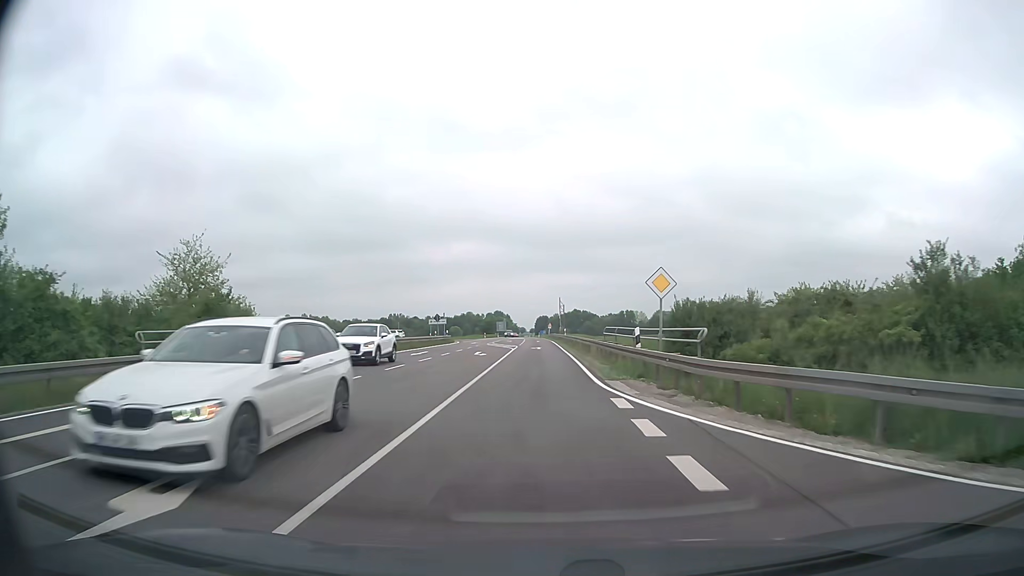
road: secondary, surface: asphalt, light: Day
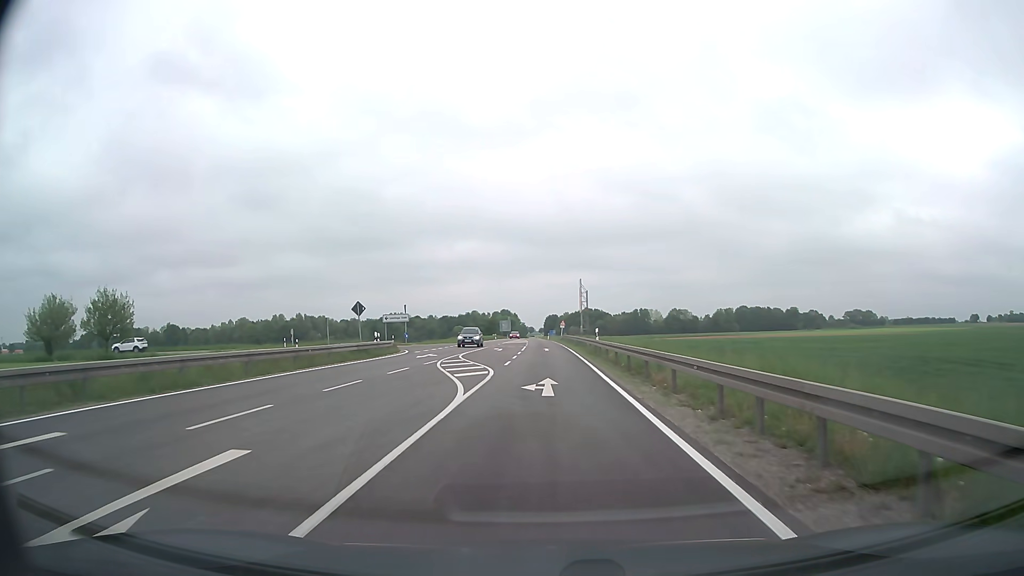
(-0.2, +31.1) m; -1°
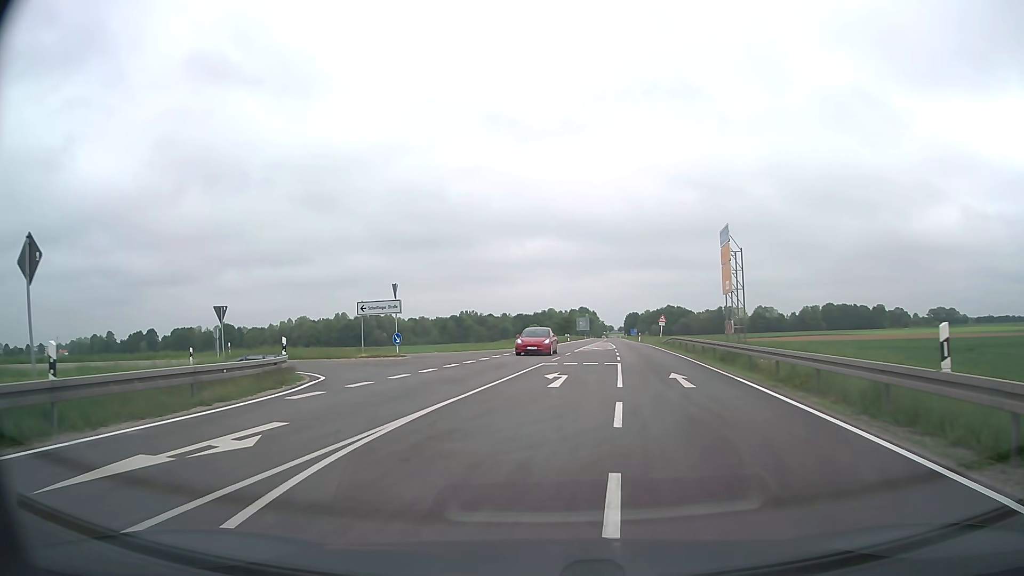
(-1.1, +27.9) m; -7°
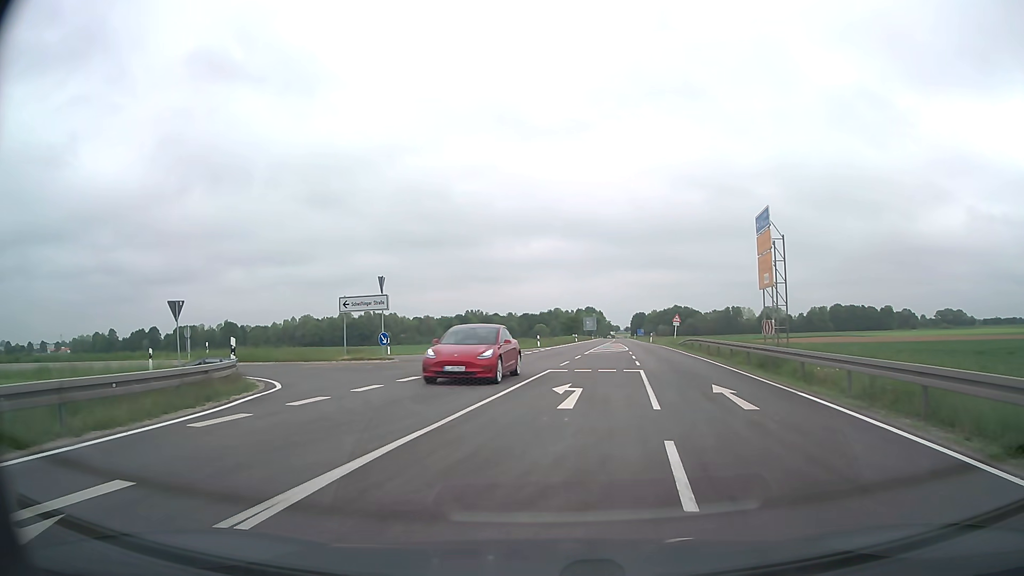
(0.0, +4.1) m; 0°
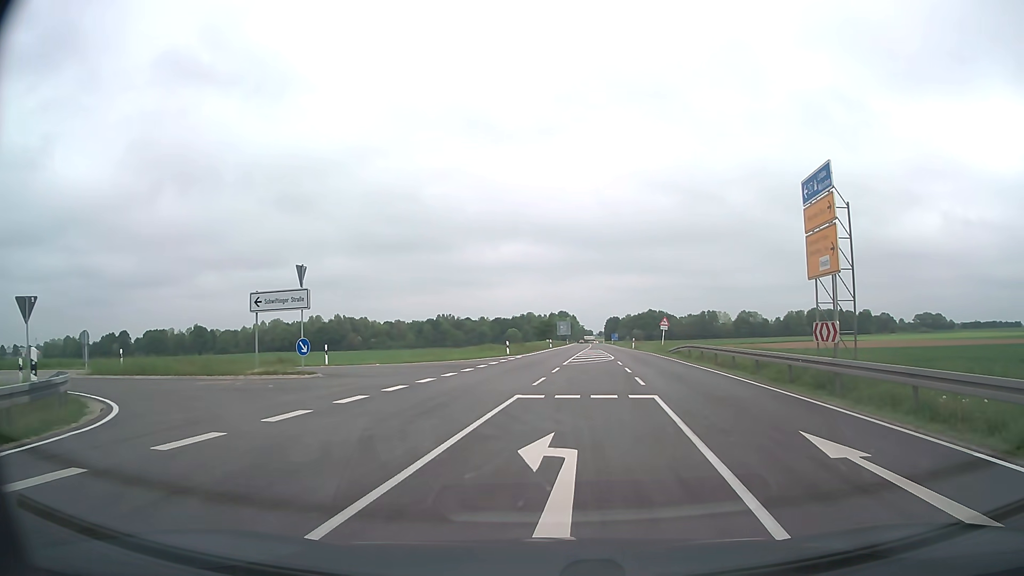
(+0.1, +7.1) m; +2°
